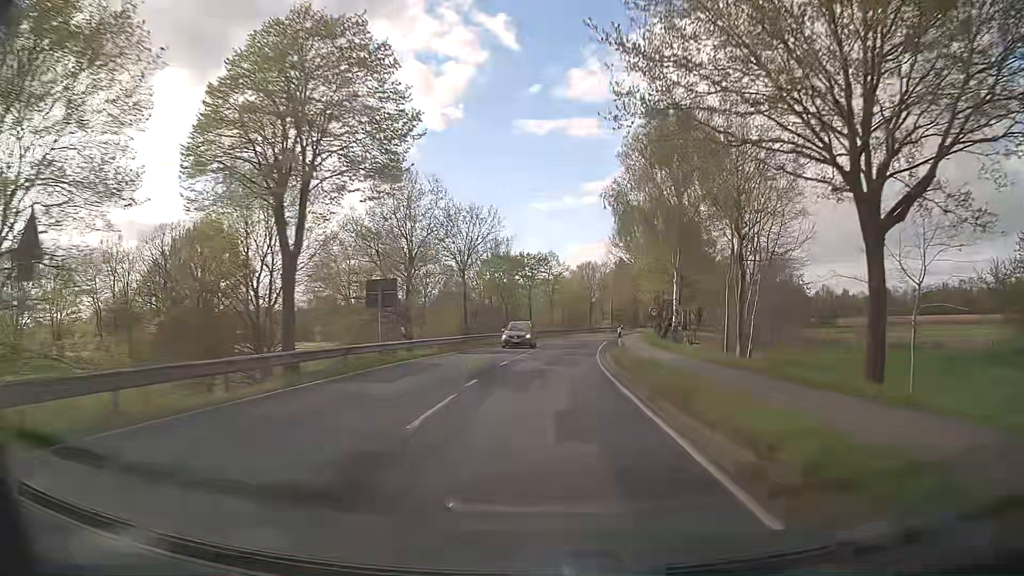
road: tertiary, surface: asphalt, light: Day
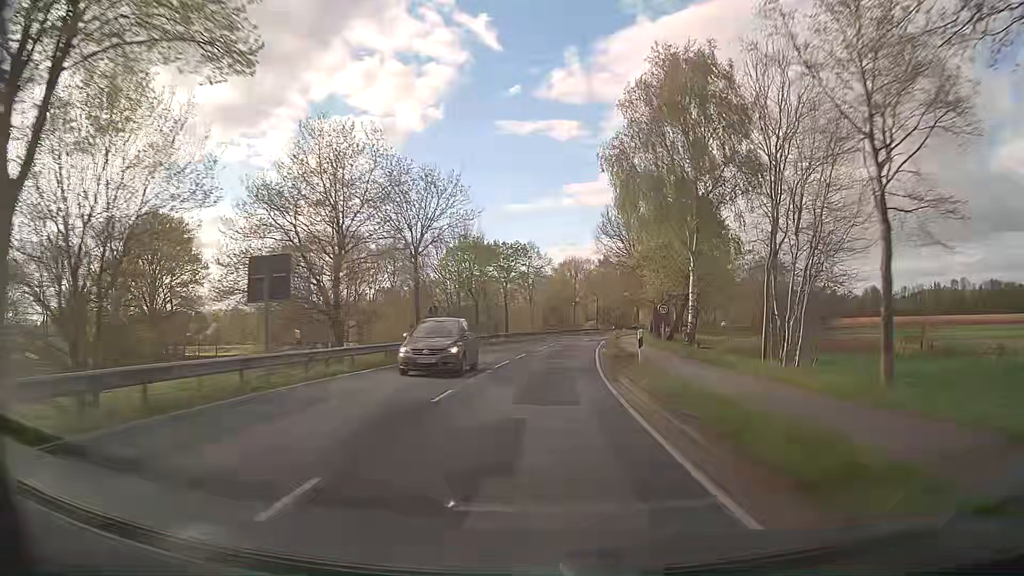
(+0.2, +10.8) m; +2°
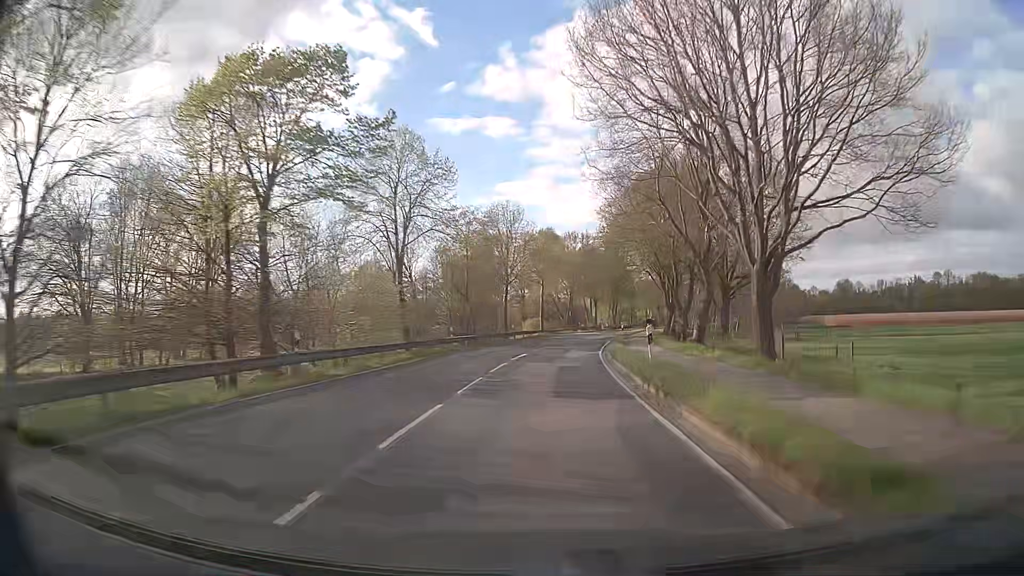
(+2.0, +44.8) m; +6°
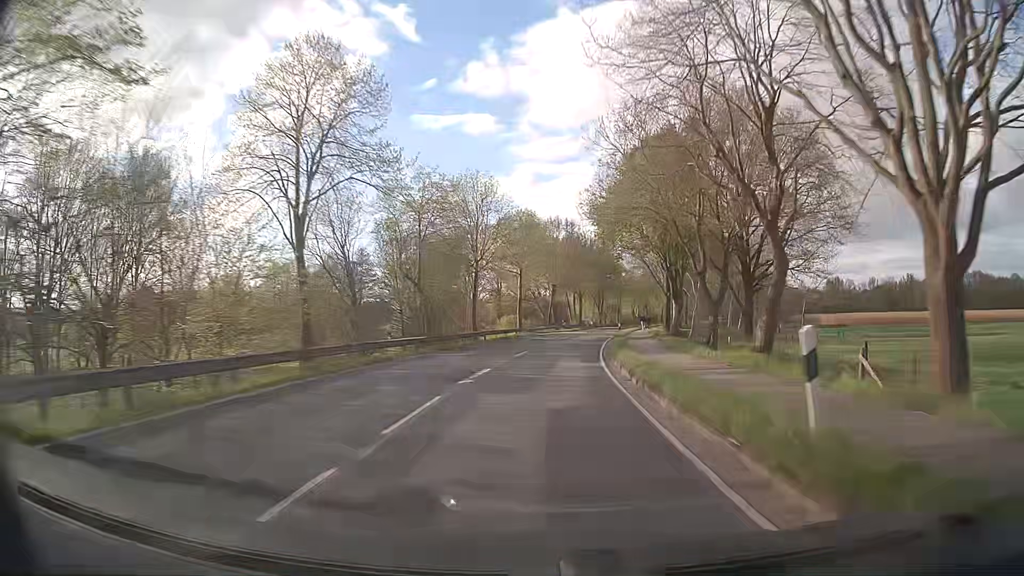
(+0.1, +11.1) m; +1°
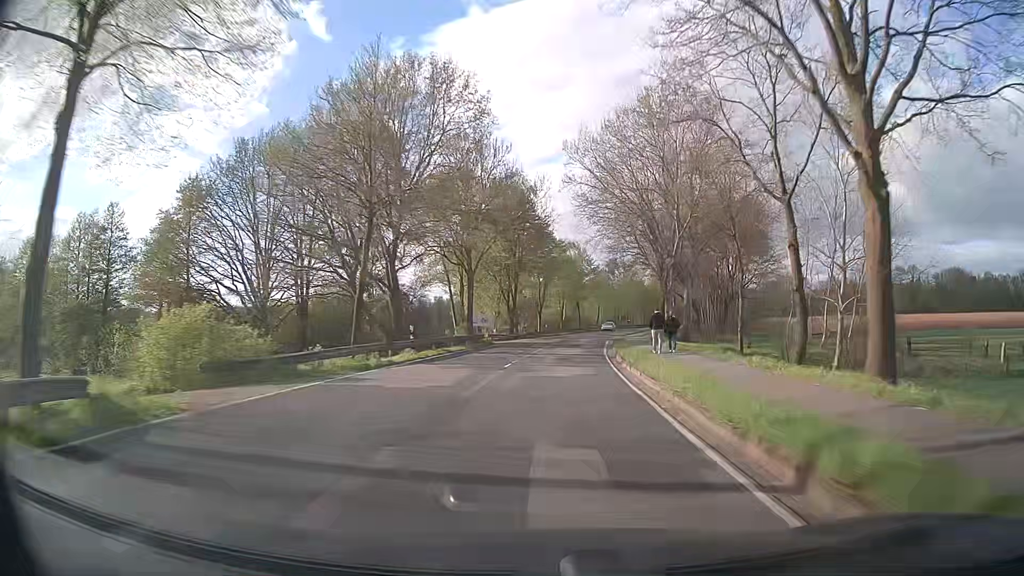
(+4.0, +54.3) m; +9°
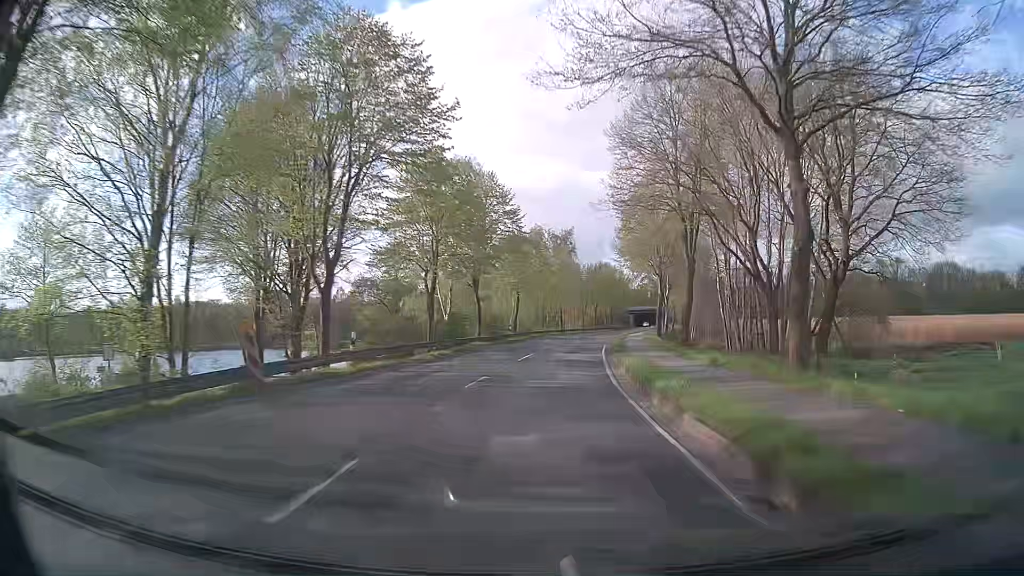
(+3.0, +53.6) m; +7°
(0, +10) (+1, +20) (+1, +30) (+2, +40) (+3, +50) (+5, +60) (+6, +70) (+8, +80) (+10, +89) (+12, +99) m
